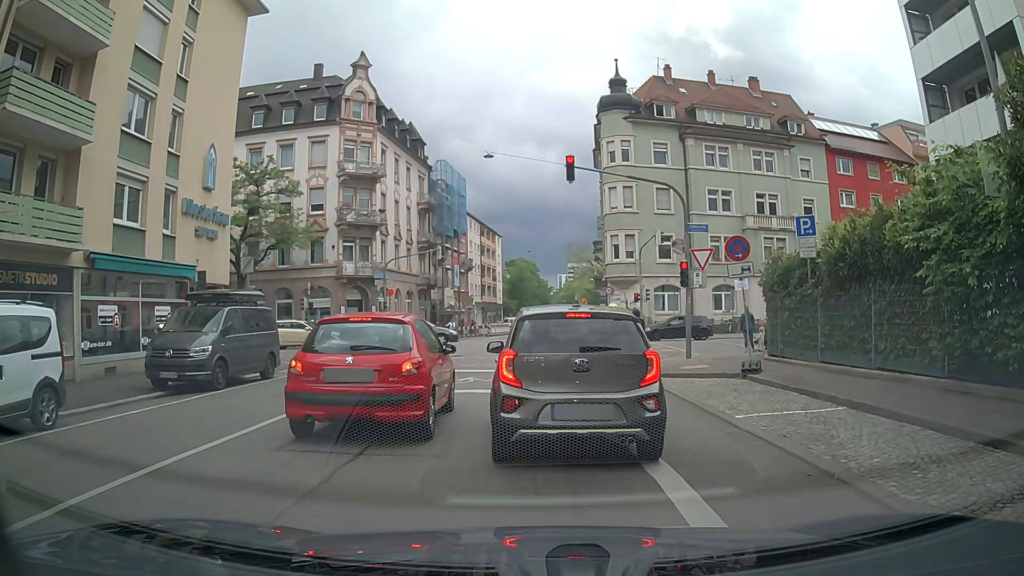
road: residential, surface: asphalt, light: Day
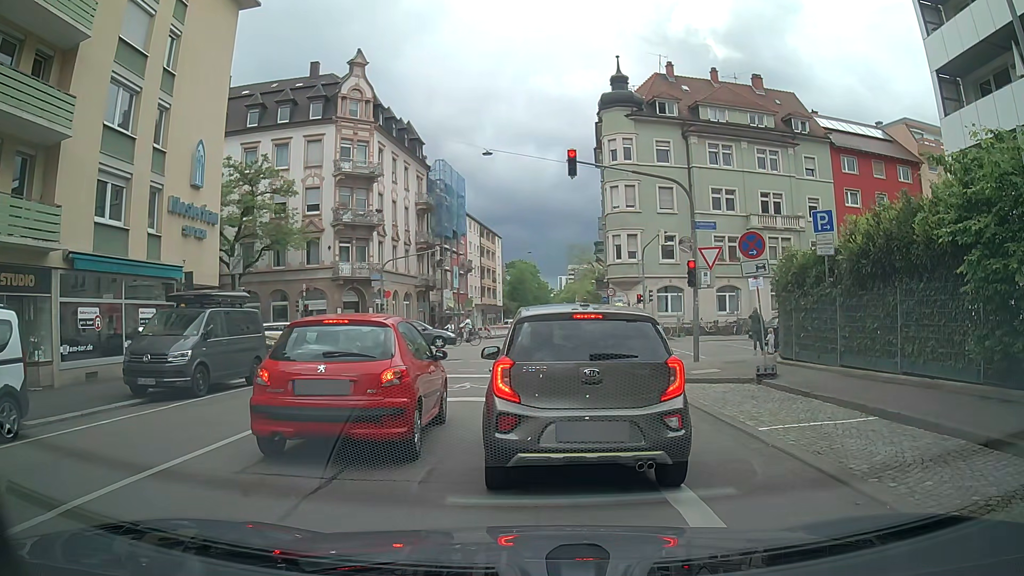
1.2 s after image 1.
(0.0, +0.9) m; 0°
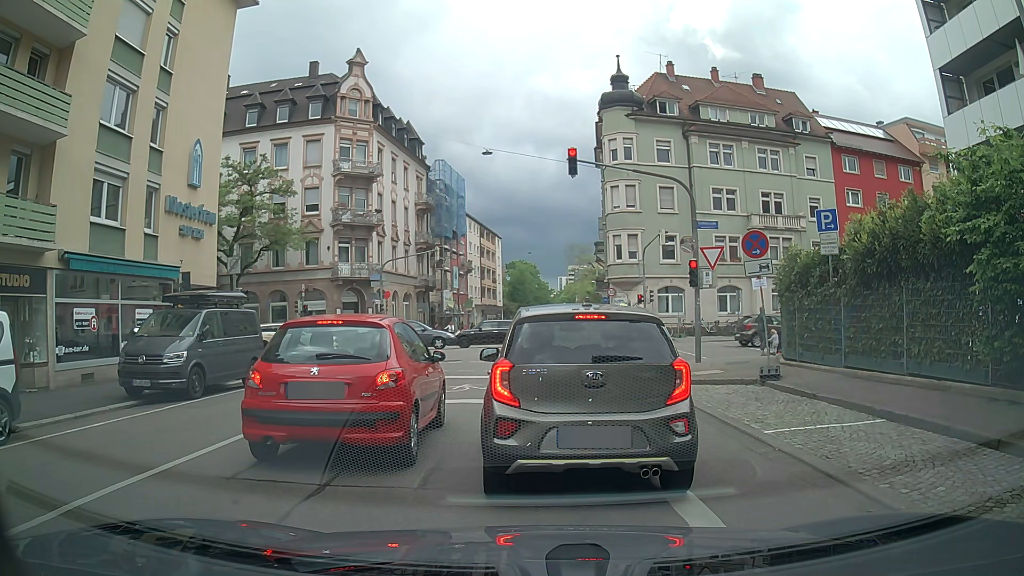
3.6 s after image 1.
(0.0, +0.3) m; 0°
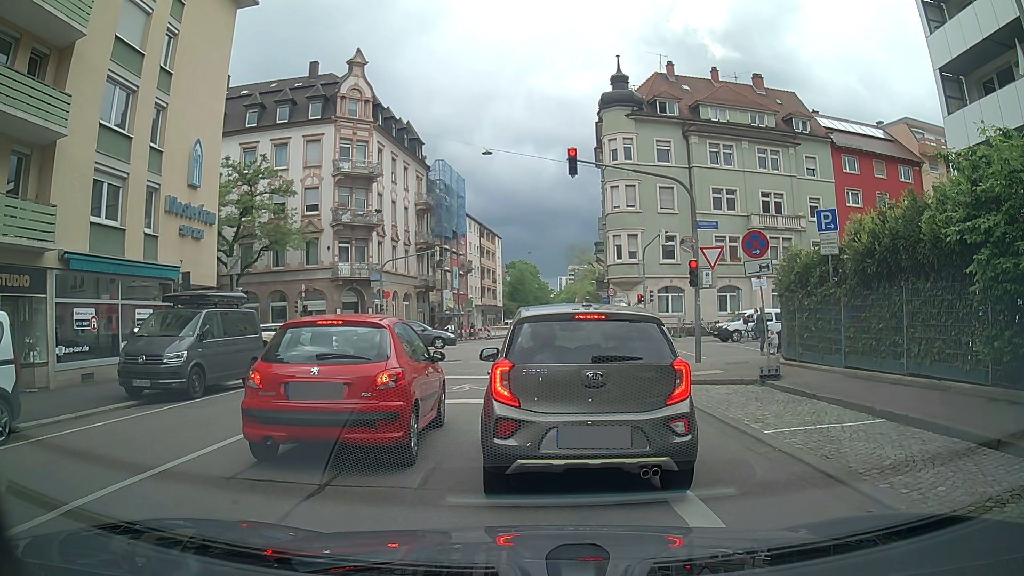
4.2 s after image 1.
(0.0, 0.0) m; 0°
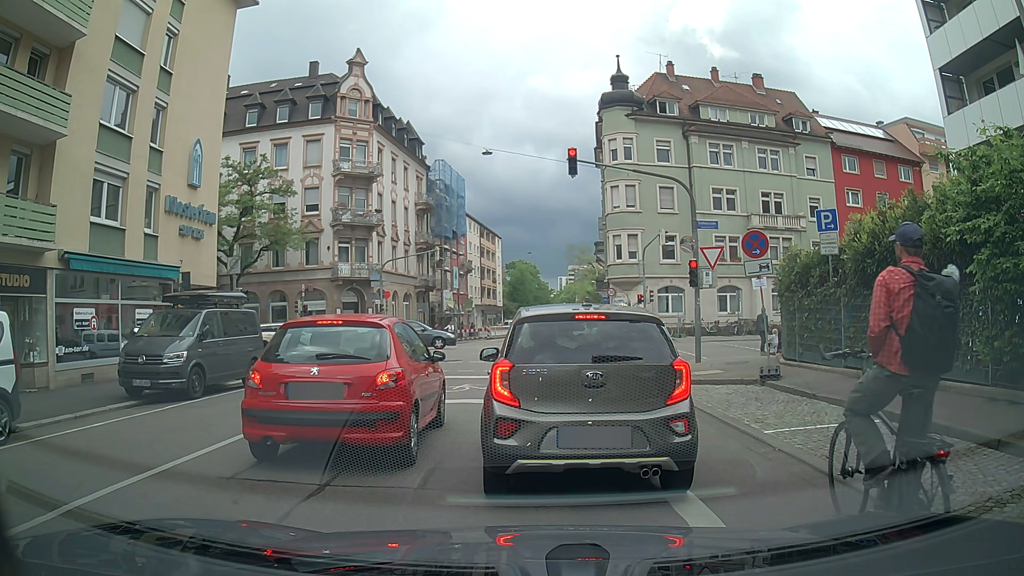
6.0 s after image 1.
(0.0, 0.0) m; 0°
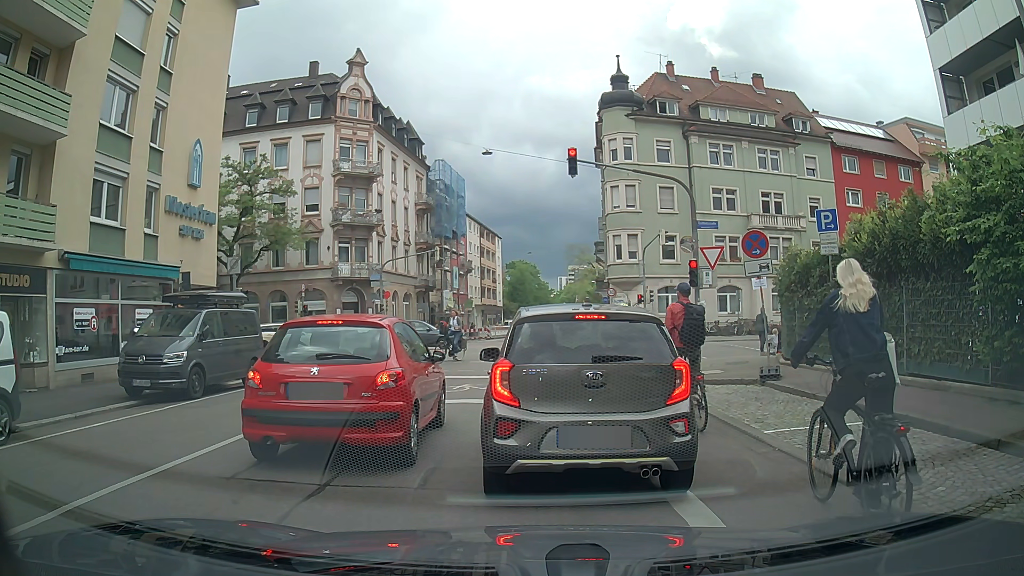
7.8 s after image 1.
(0.0, 0.0) m; 0°
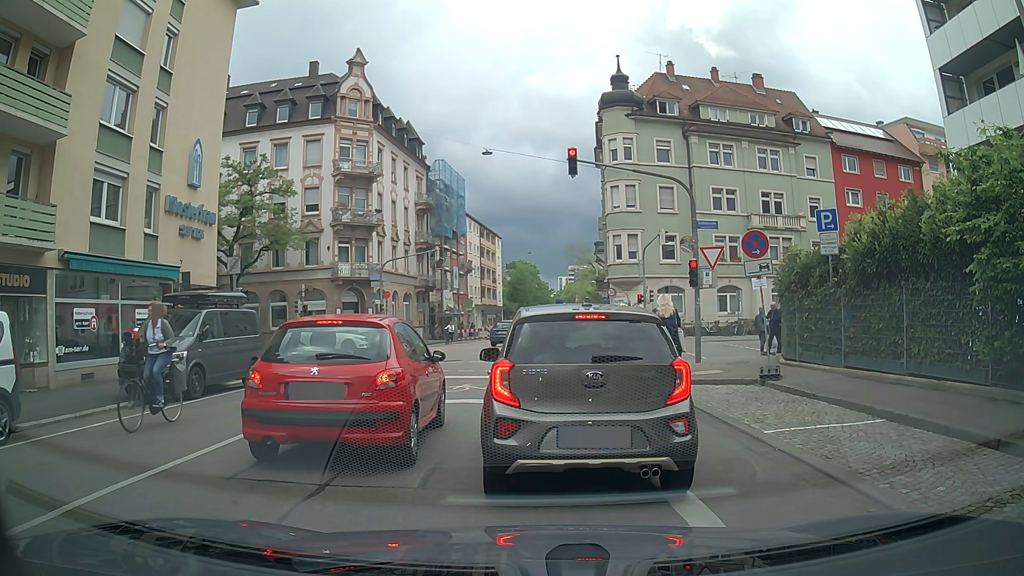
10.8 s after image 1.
(0.0, 0.0) m; 0°
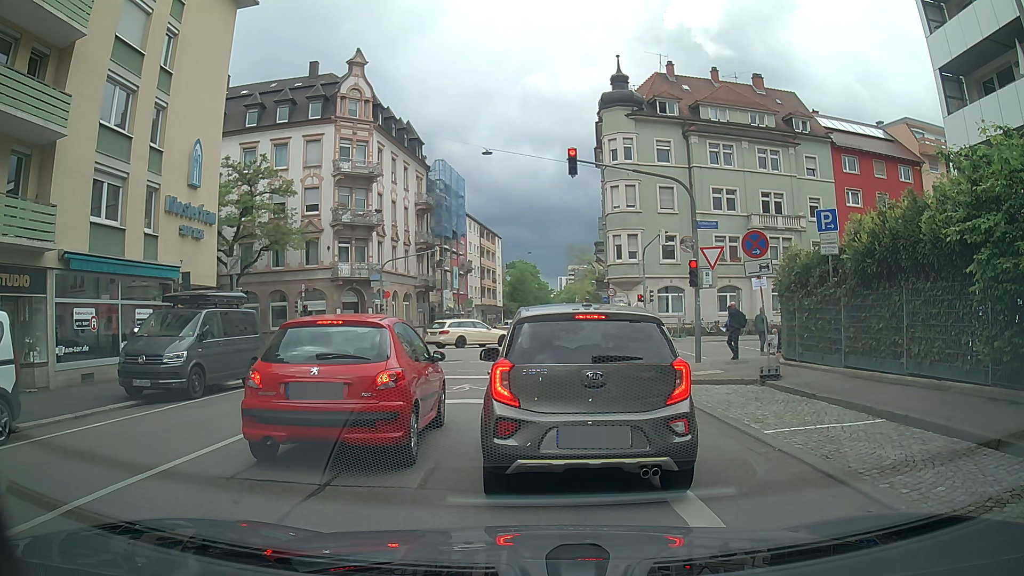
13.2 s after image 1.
(0.0, 0.0) m; 0°
